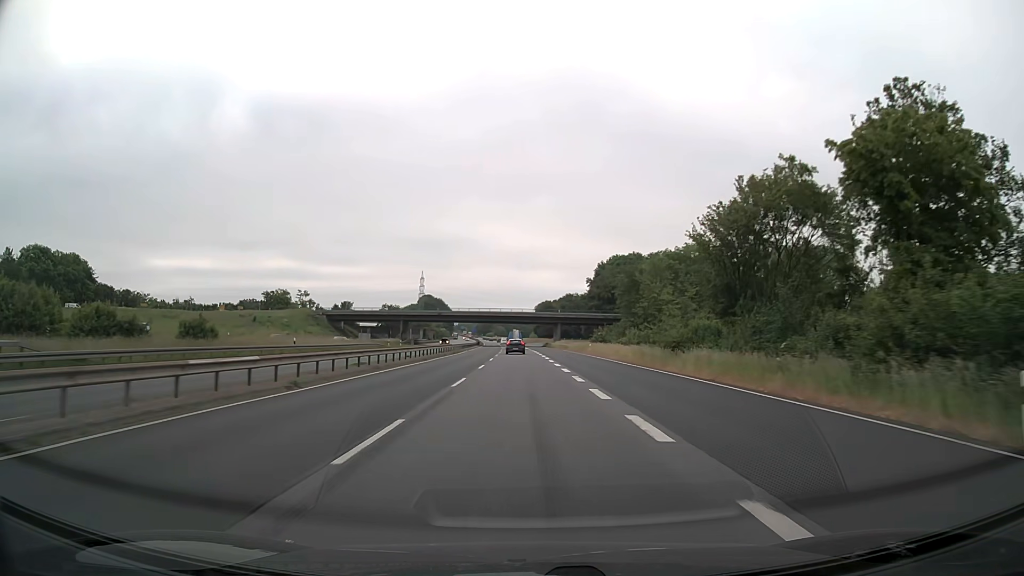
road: trunk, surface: asphalt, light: Day
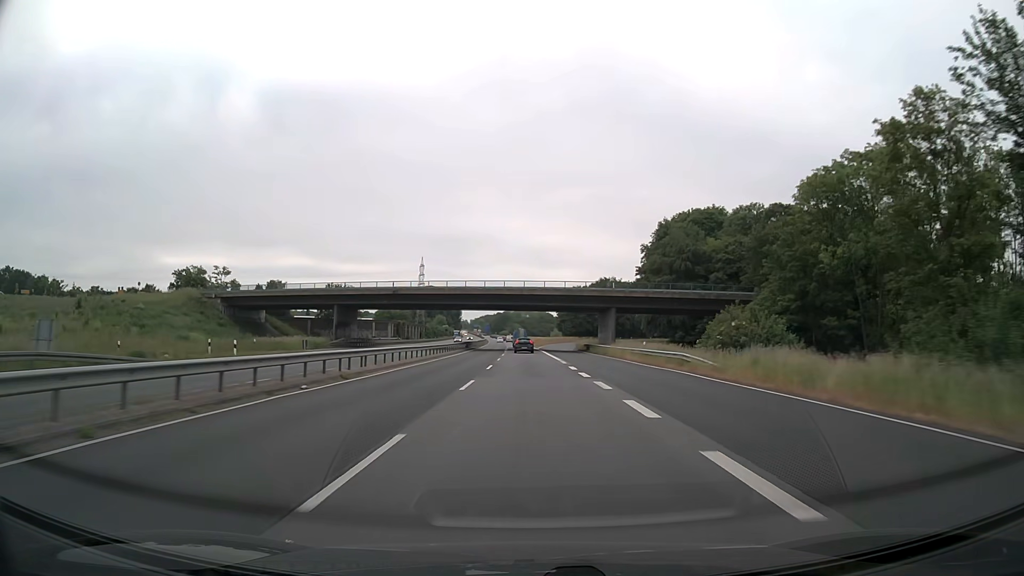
(-0.6, +63.2) m; -1°
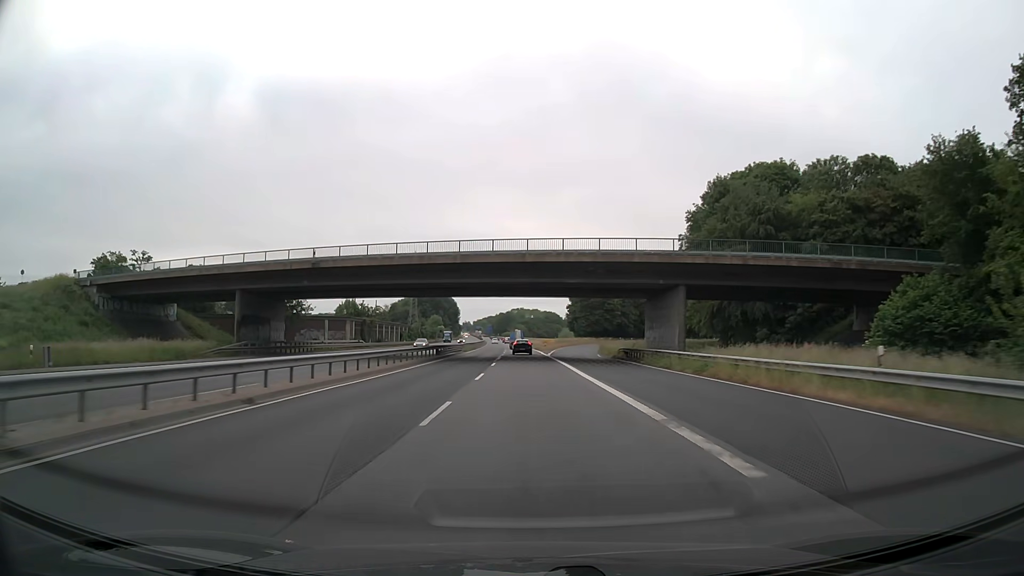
(-0.1, +31.6) m; 0°
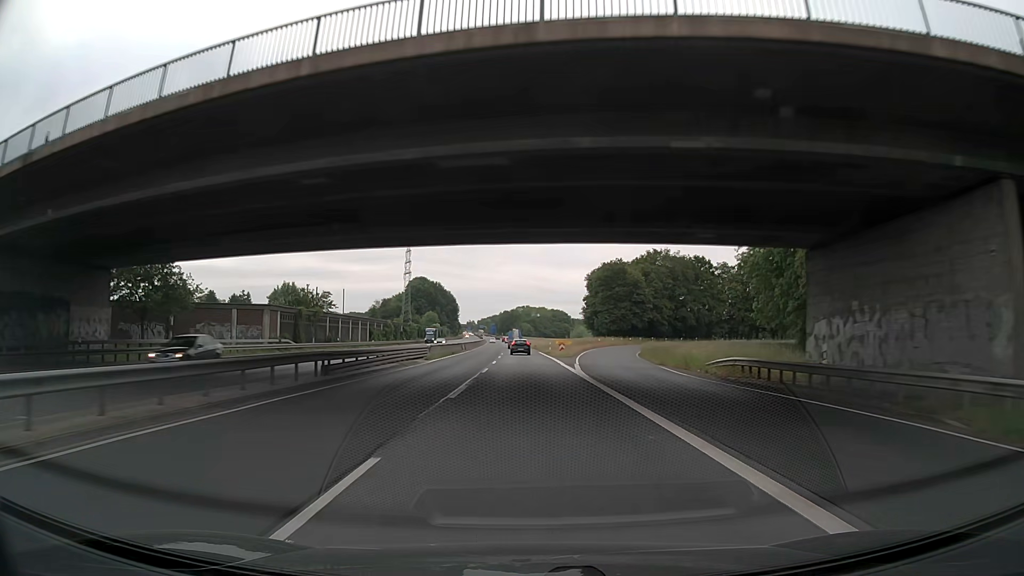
(-0.1, +31.6) m; 0°
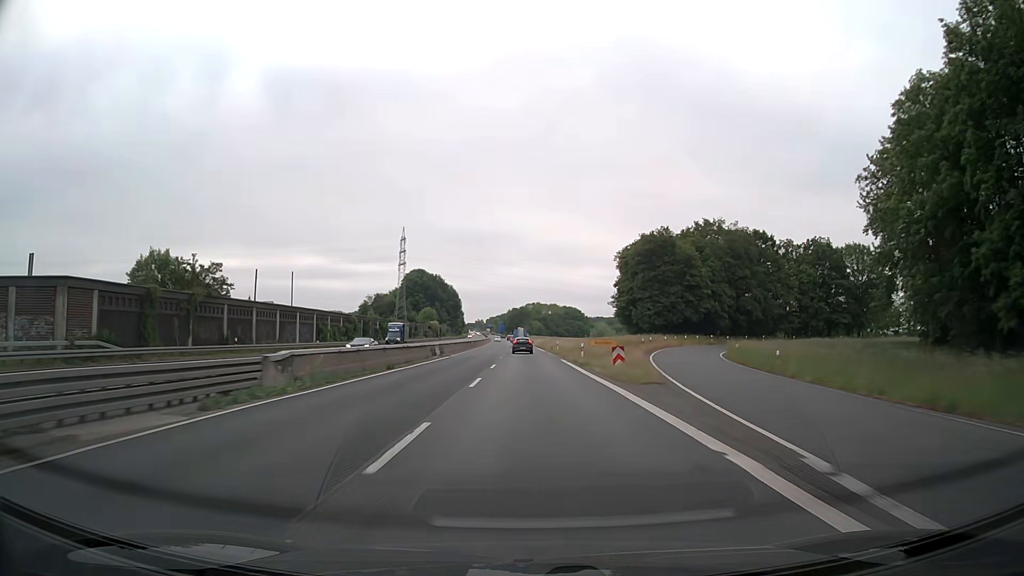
(-0.1, +31.6) m; 0°
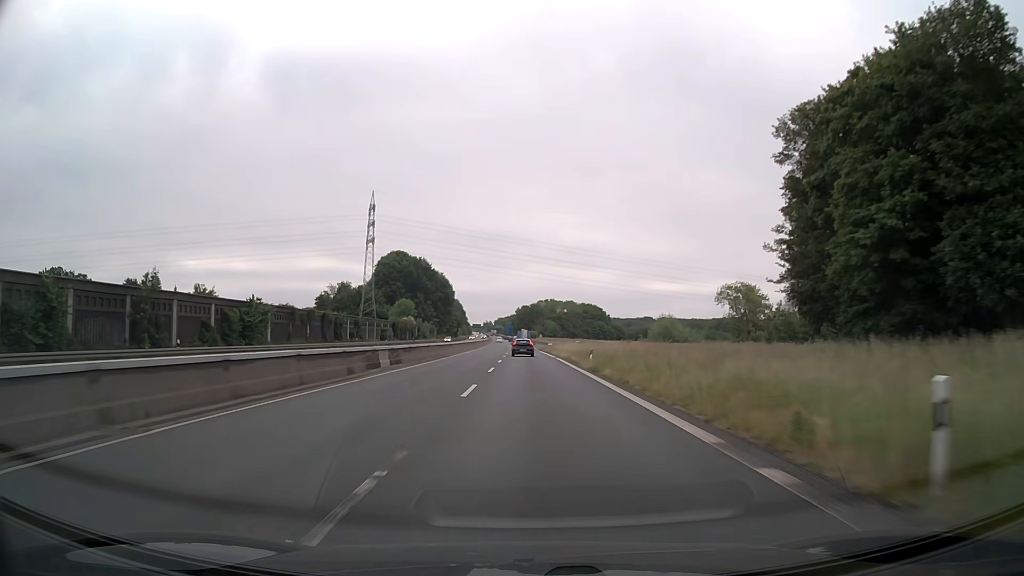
(-1.6, +63.2) m; -2°
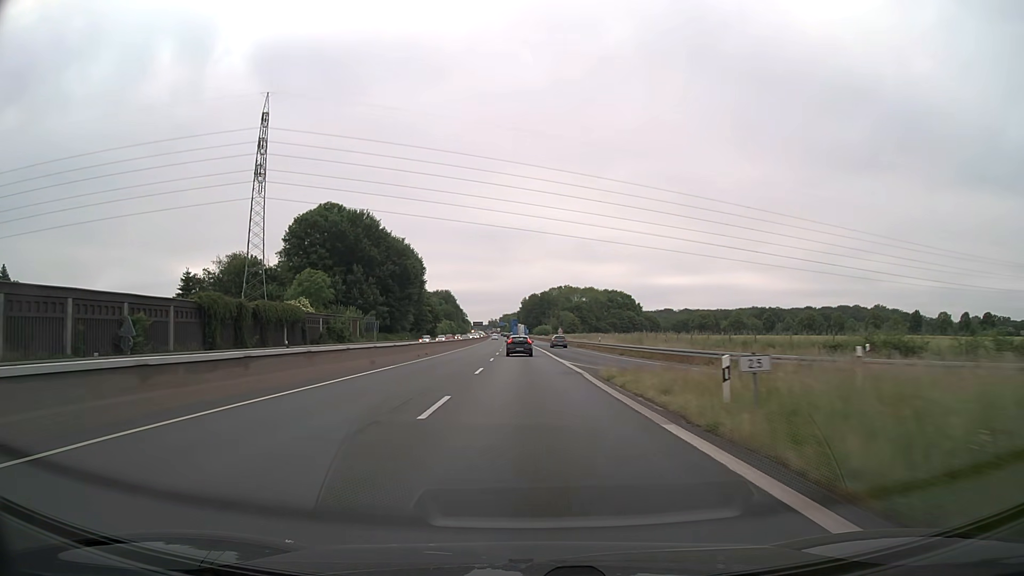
(-0.4, +77.8) m; -1°
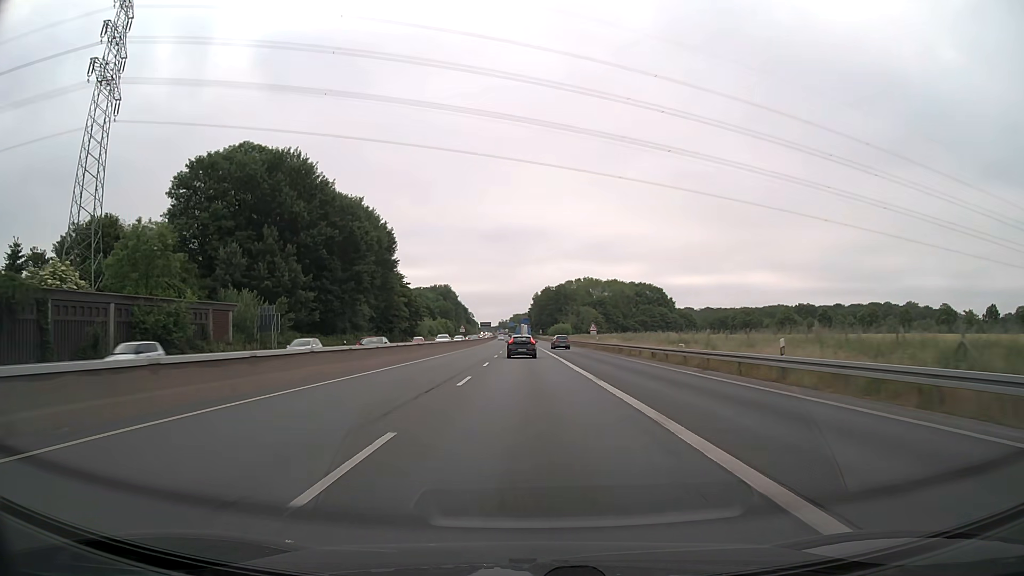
(-0.4, +44.5) m; -1°
(0, +10) (0, +20) (0, +30) (0, +40) (0, +50) (-1, +60) (-1, +70) (-1, +80) (-1, +90) (-1, +100) m
